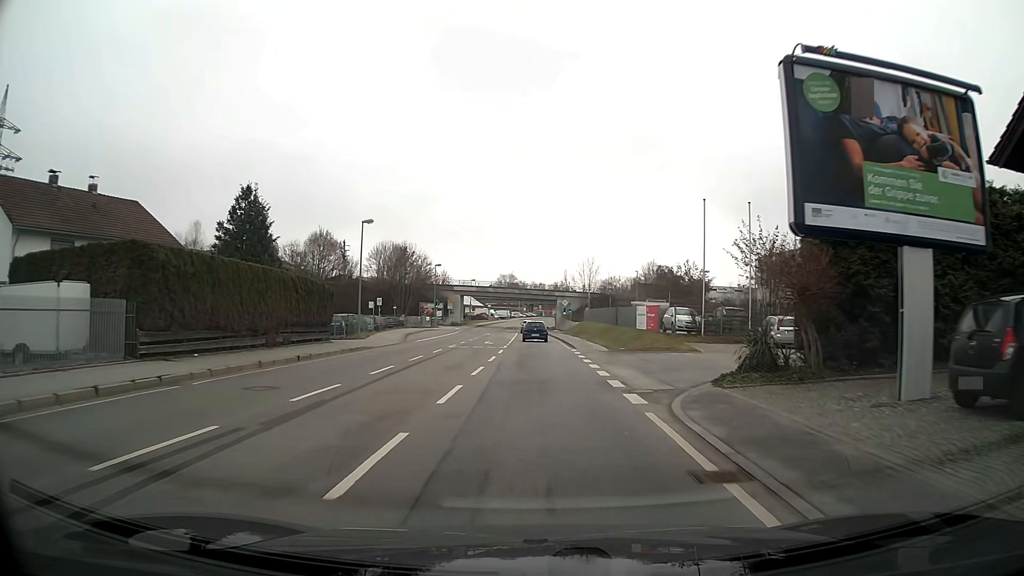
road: primary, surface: asphalt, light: Day
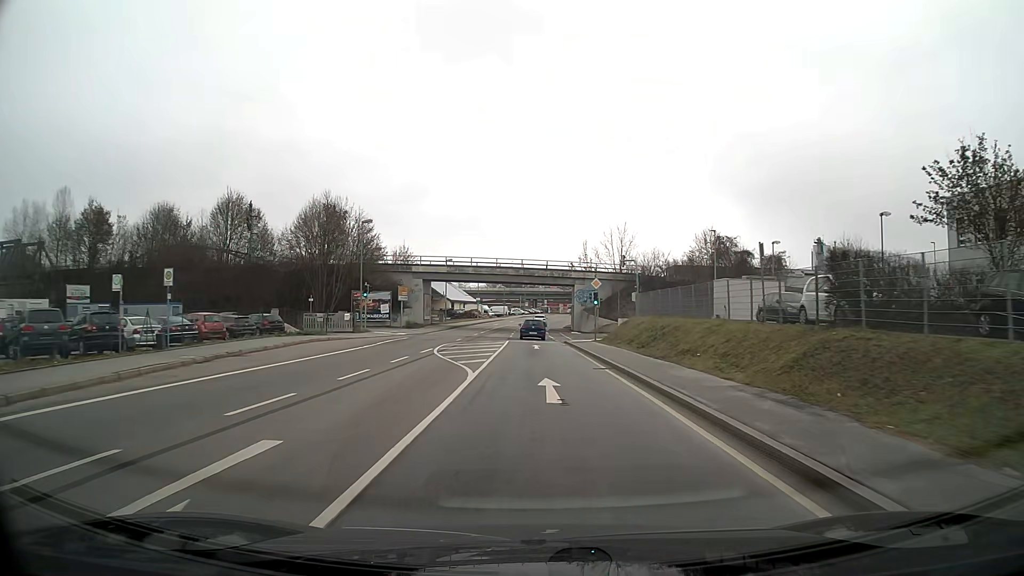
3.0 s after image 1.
(0.0, +38.7) m; 0°
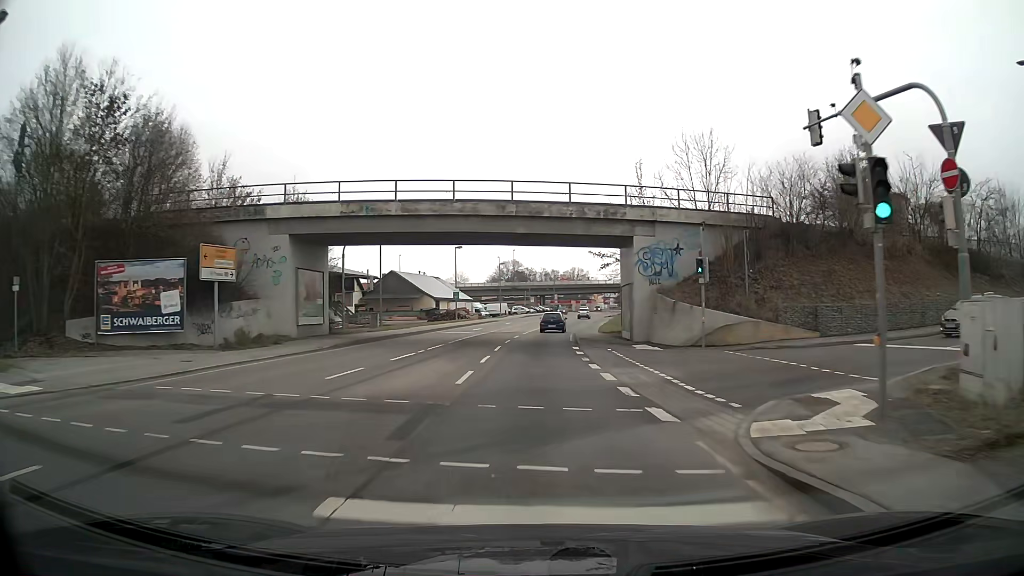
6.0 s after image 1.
(-0.1, +38.5) m; -1°
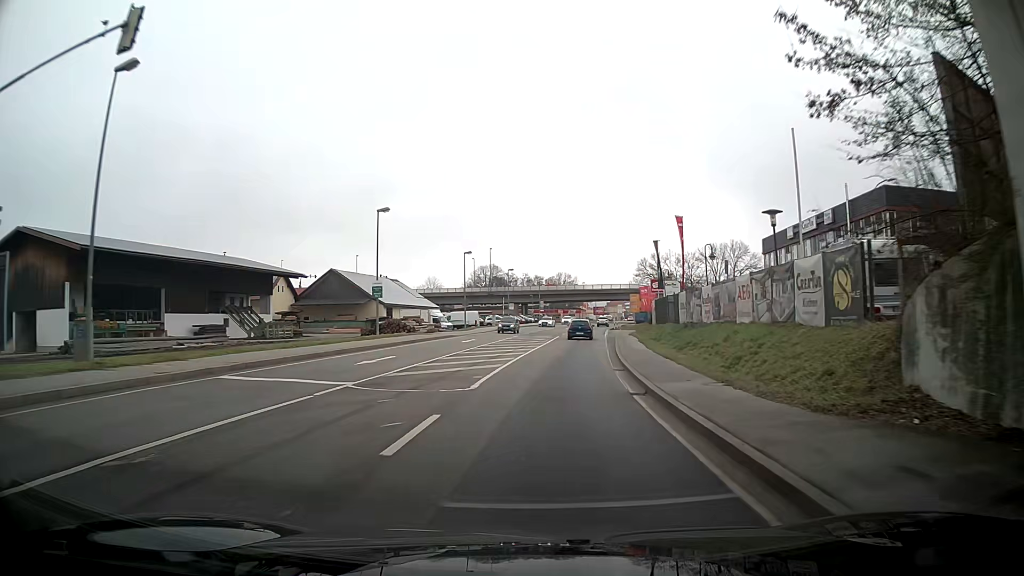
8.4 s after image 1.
(+0.3, +31.1) m; +2°
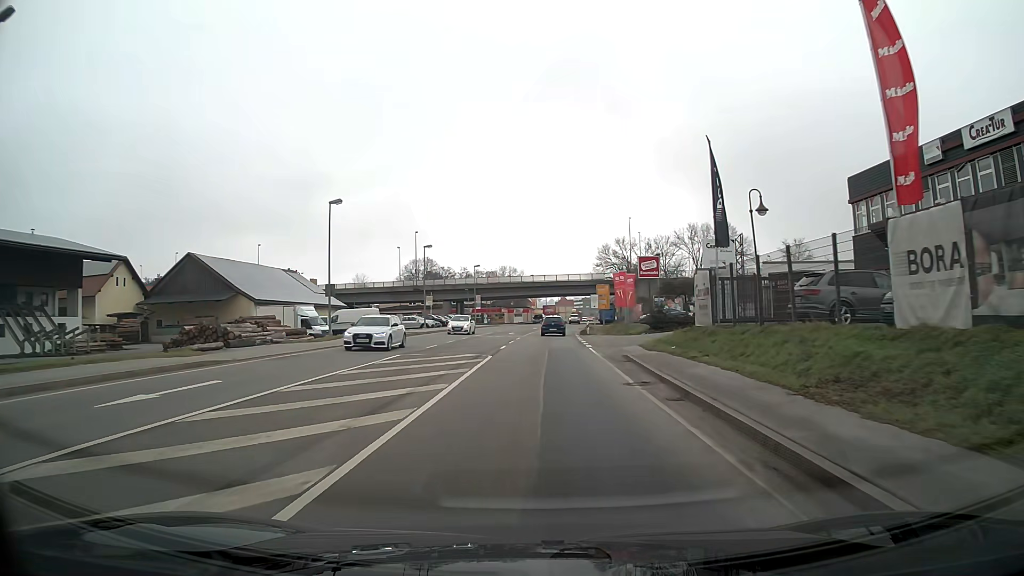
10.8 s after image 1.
(+1.3, +31.3) m; +4°
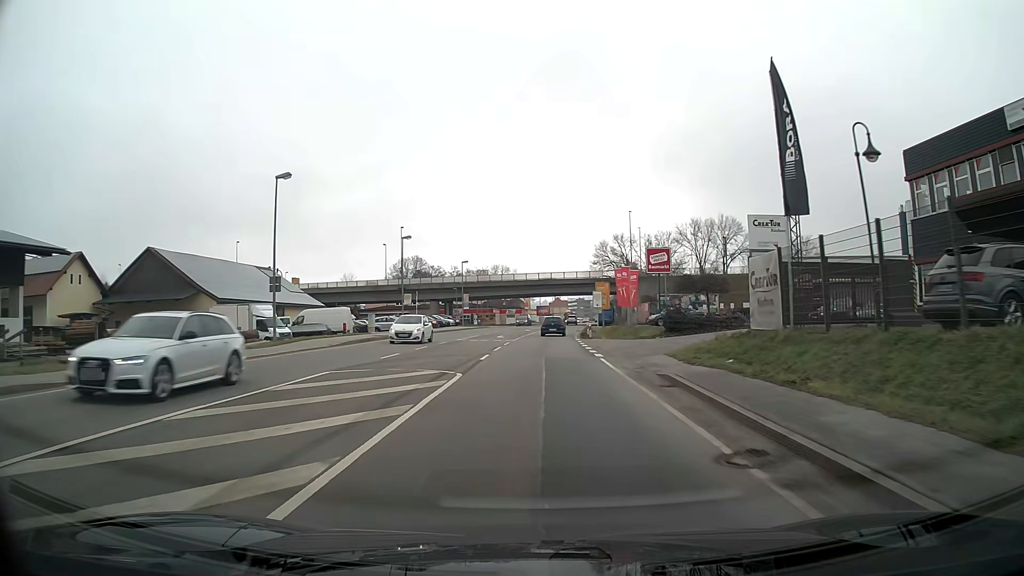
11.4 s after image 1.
(0.0, +7.8) m; 0°
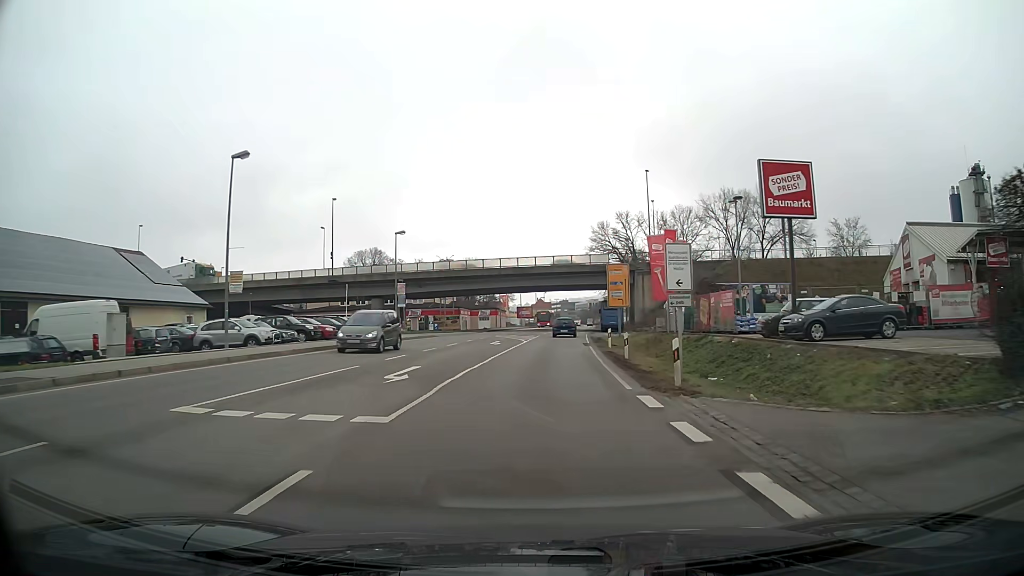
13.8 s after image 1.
(+0.5, +30.9) m; +2°
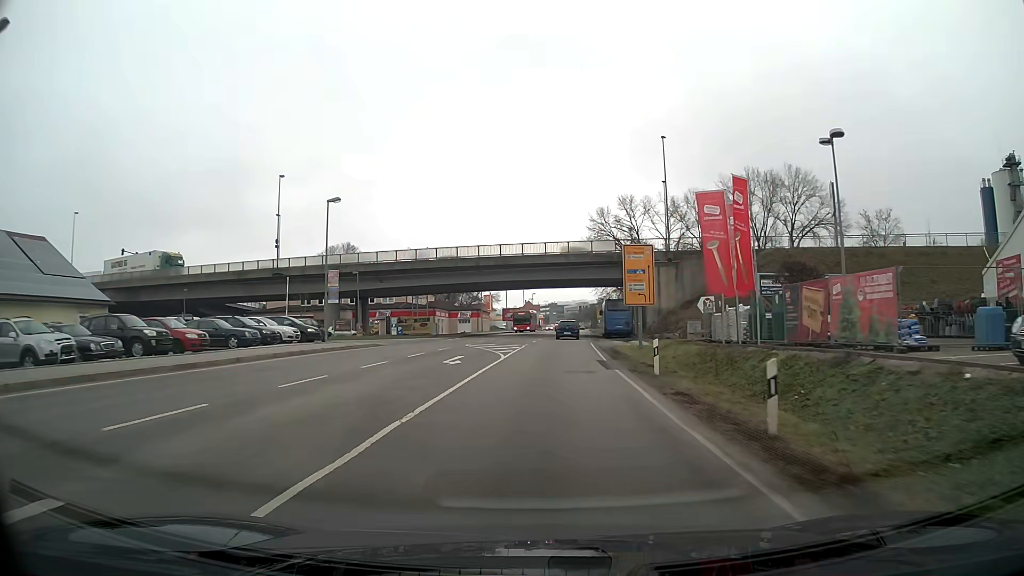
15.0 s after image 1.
(+0.1, +15.4) m; +1°
(0, +10) (0, +20) (+1, +30) (+1, +40) (+2, +50) (+2, +60) (+3, +70) (+3, +80) (+2, +90) (+2, +100) m
